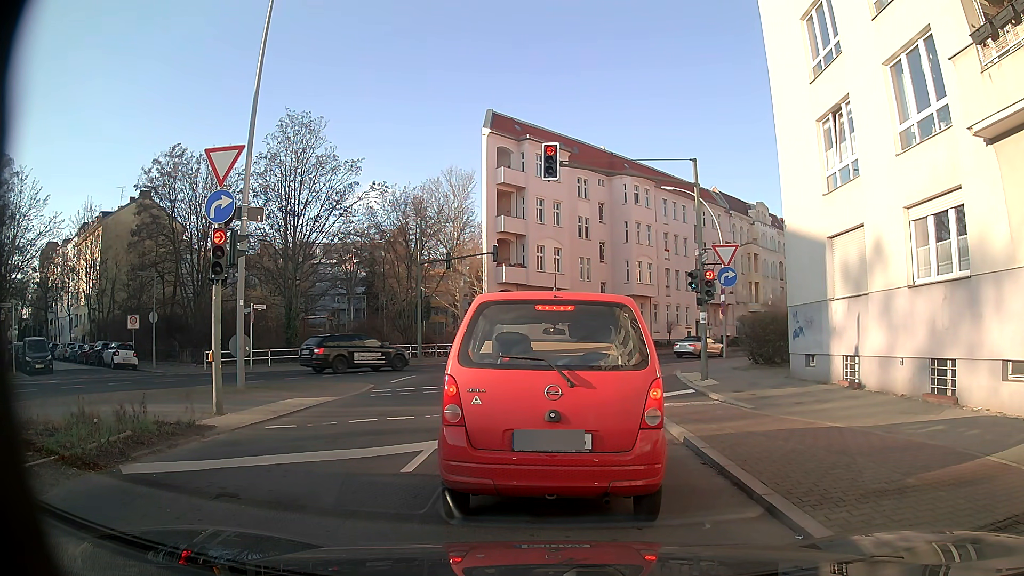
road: secondary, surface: asphalt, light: Day
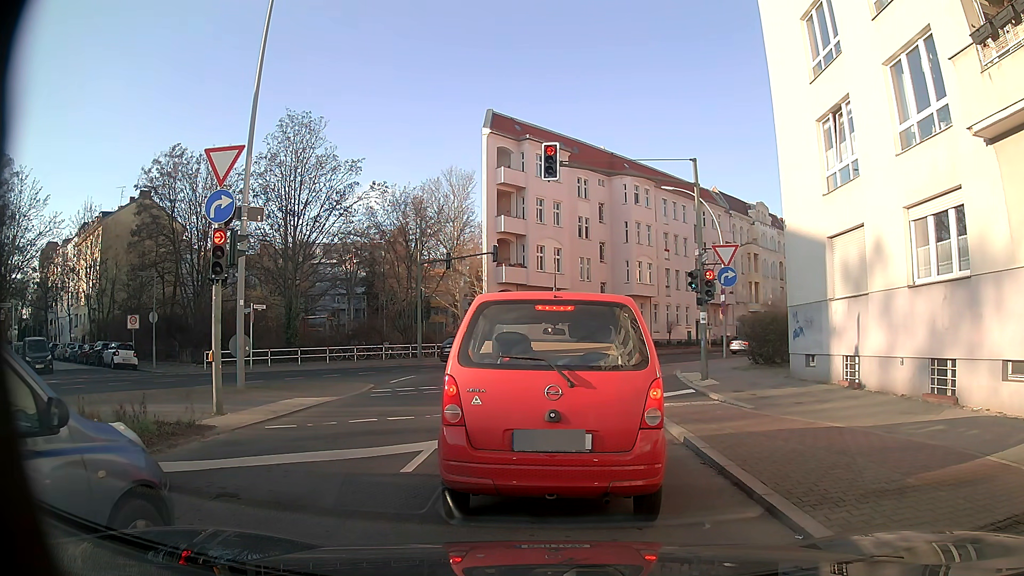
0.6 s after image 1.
(0.0, 0.0) m; 0°
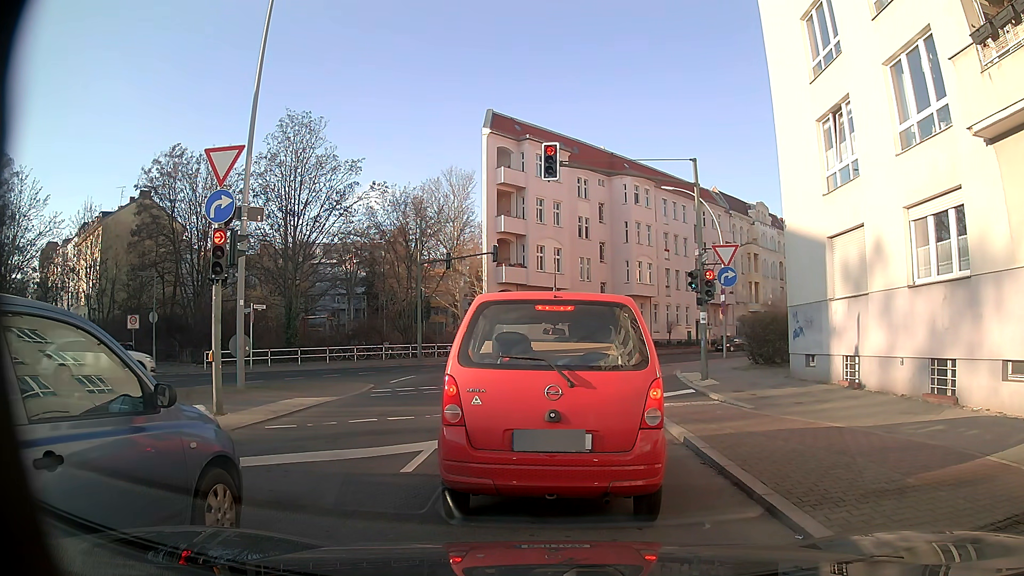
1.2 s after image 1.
(0.0, 0.0) m; 0°
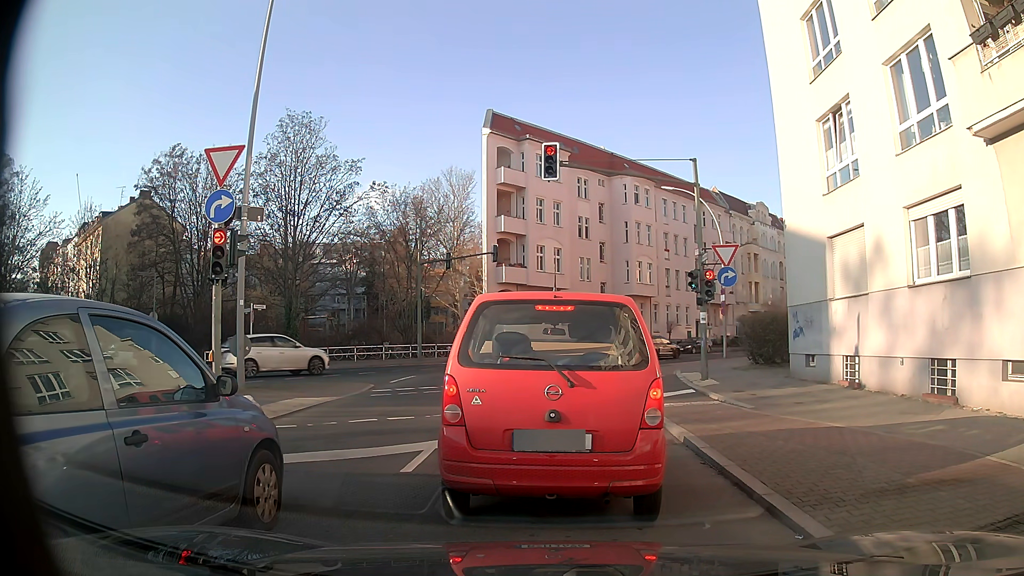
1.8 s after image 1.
(0.0, 0.0) m; 0°
